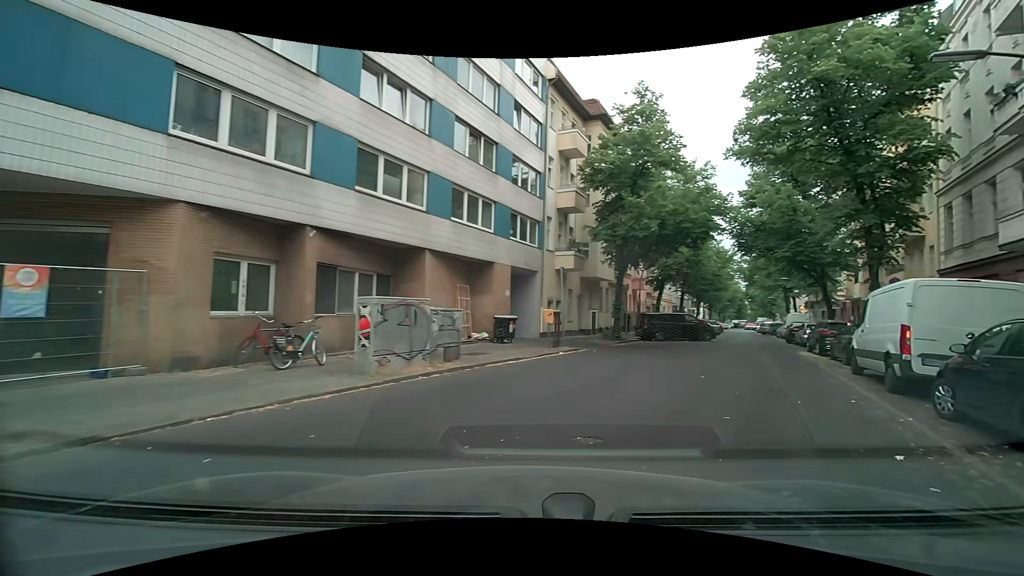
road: residential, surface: asphalt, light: Day
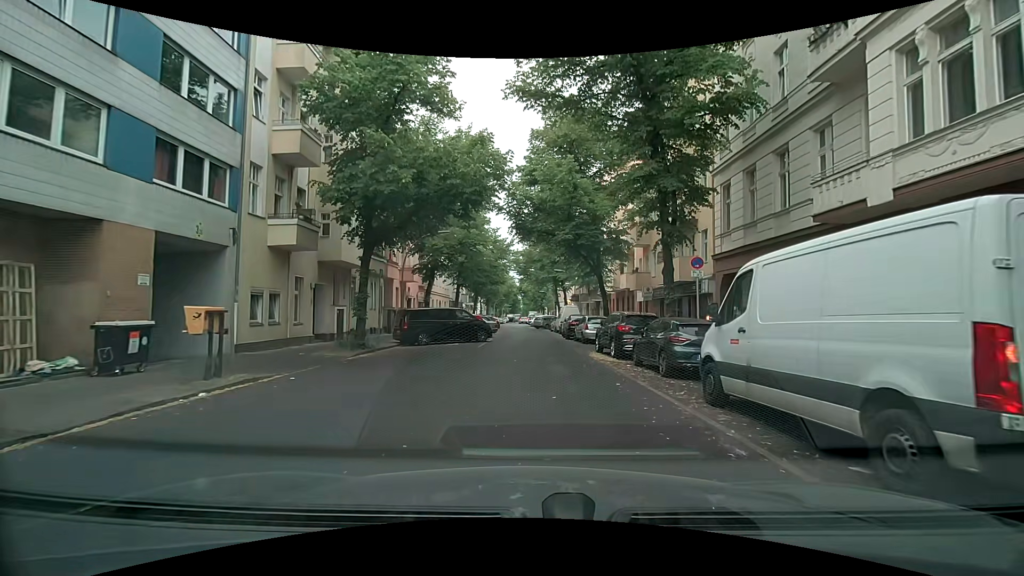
(+2.2, +8.5) m; +24°
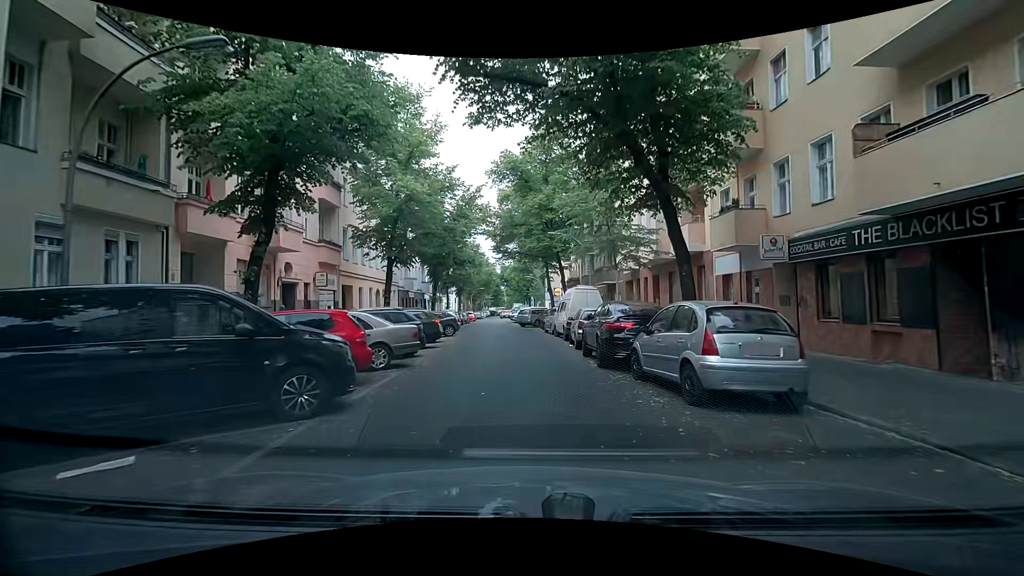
(+0.6, +19.7) m; +2°
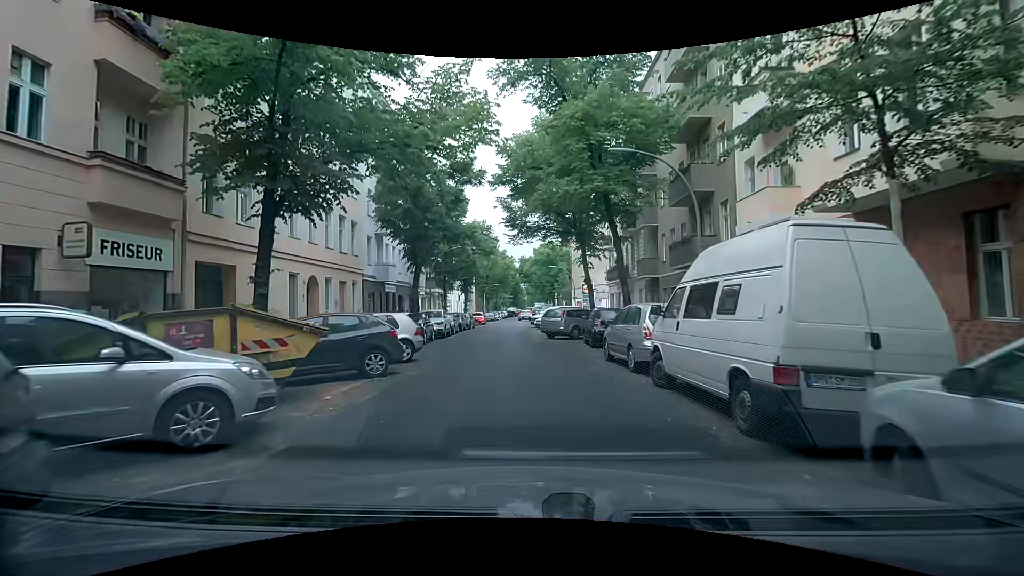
(-0.4, +16.5) m; -4°
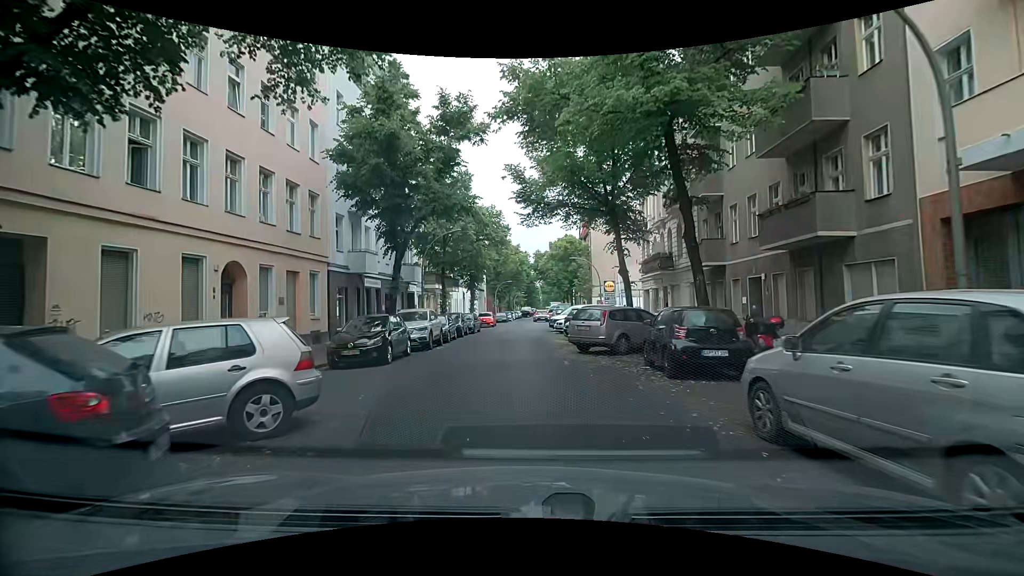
(+0.1, +8.2) m; 0°
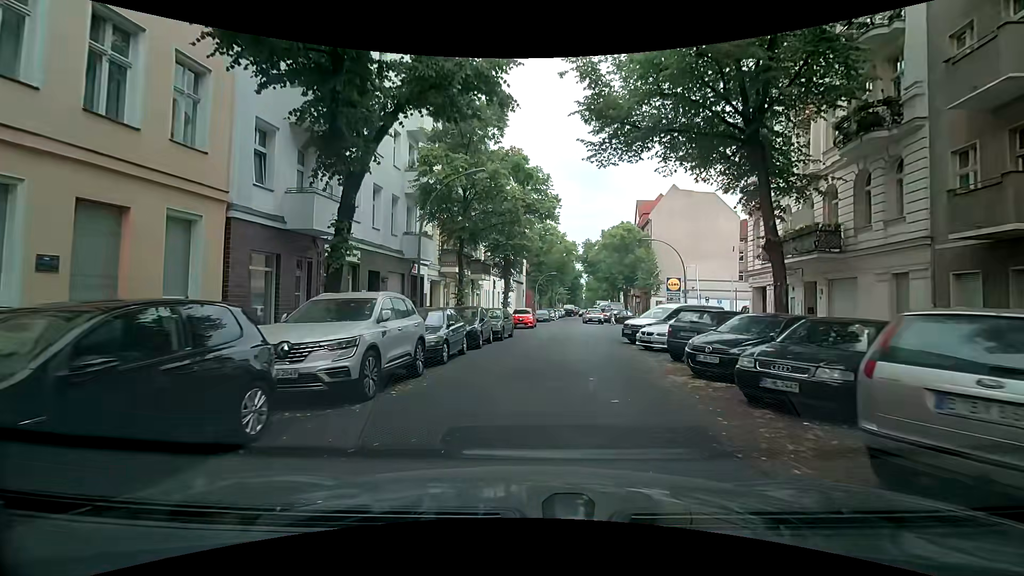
(-0.6, +12.2) m; -4°
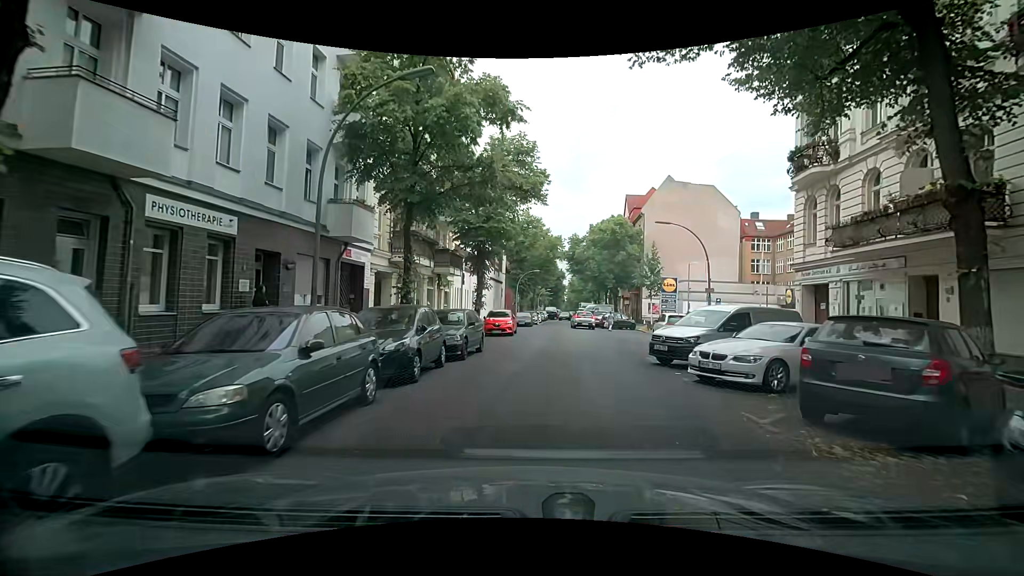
(-0.1, +7.6) m; 0°
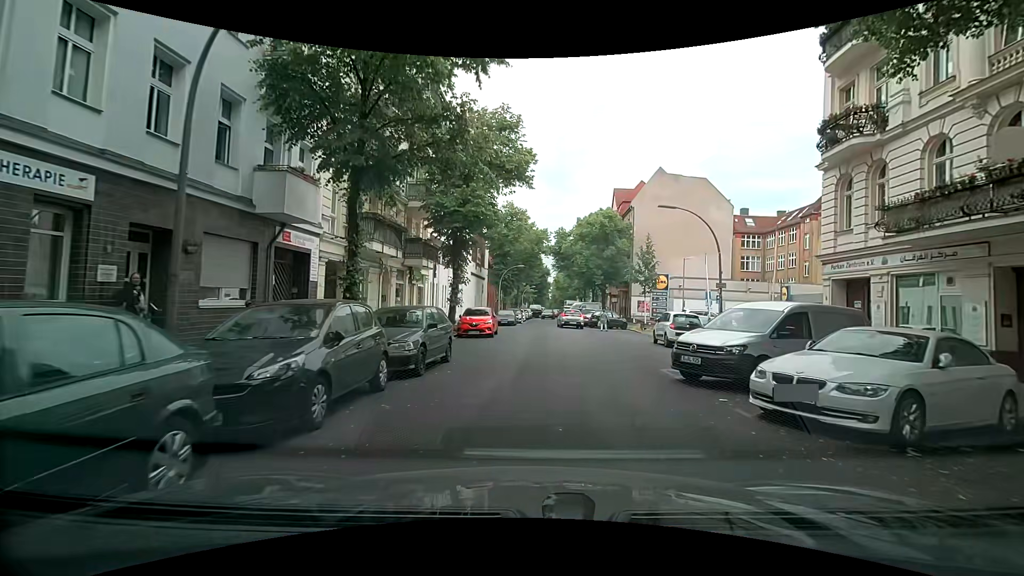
(+0.1, +3.7) m; +1°
